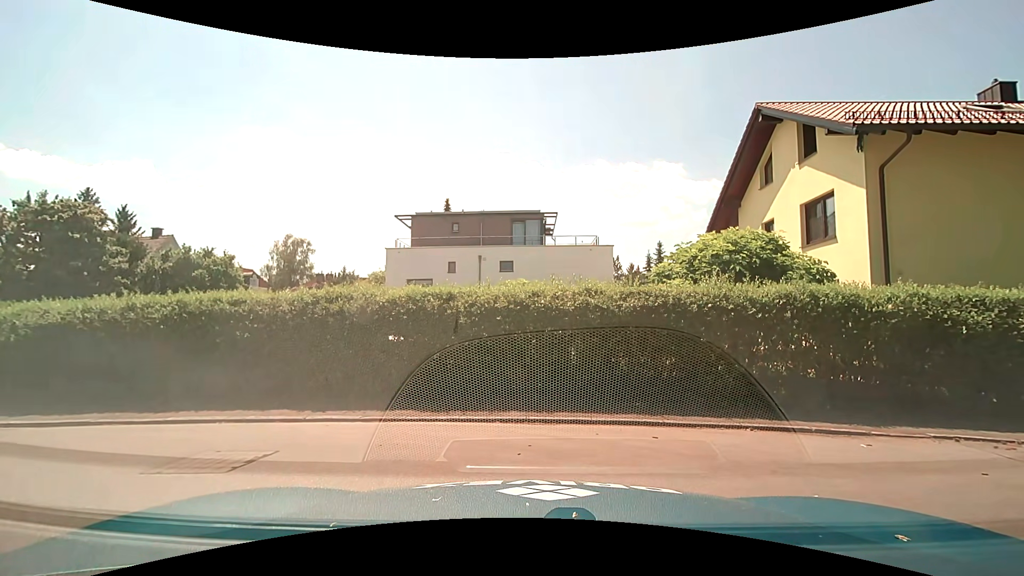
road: residential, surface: asphalt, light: Day
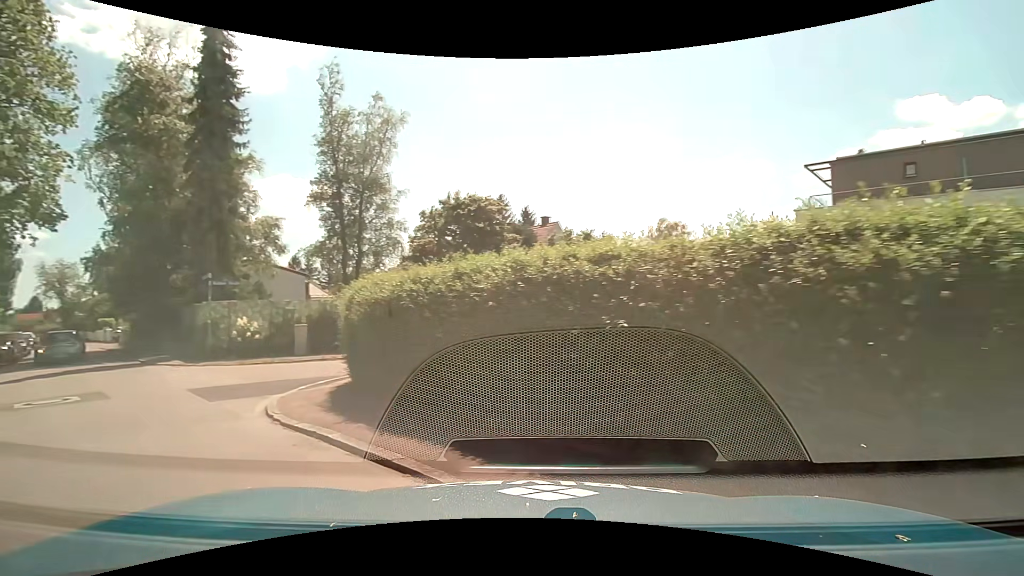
(-1.8, +5.9) m; -43°
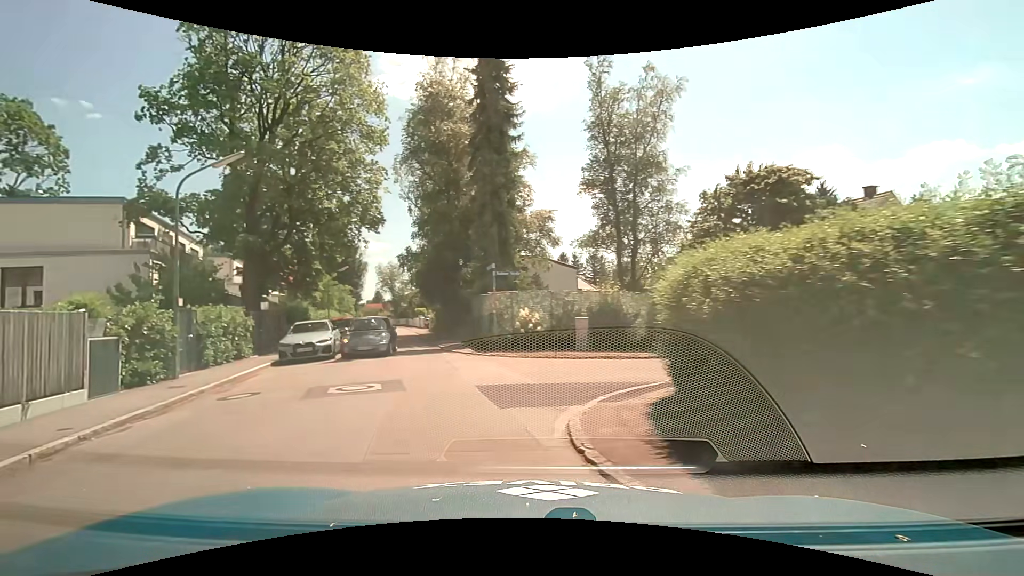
(-0.9, +3.0) m; -29°
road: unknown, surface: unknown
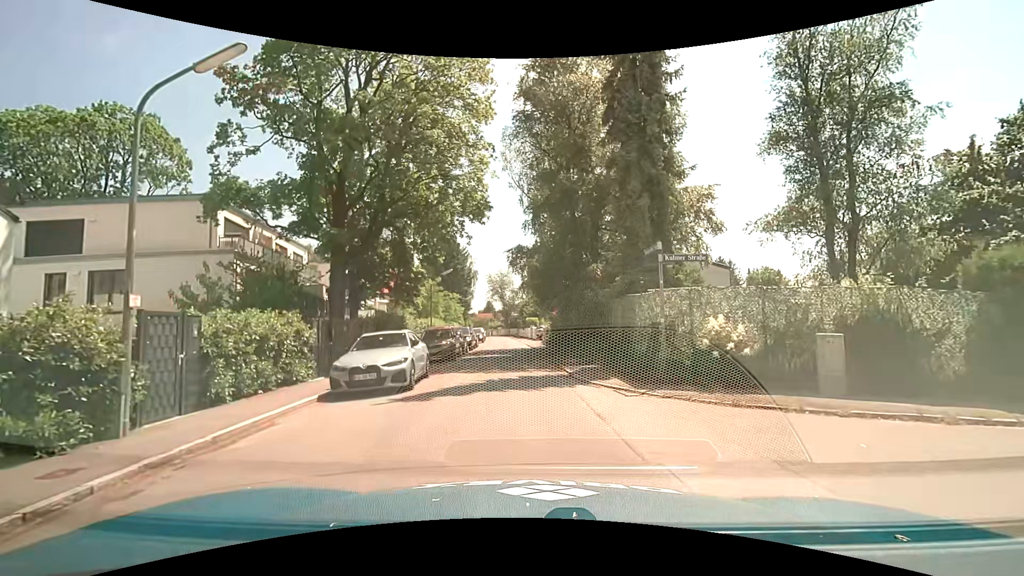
(-1.4, +7.0) m; -13°
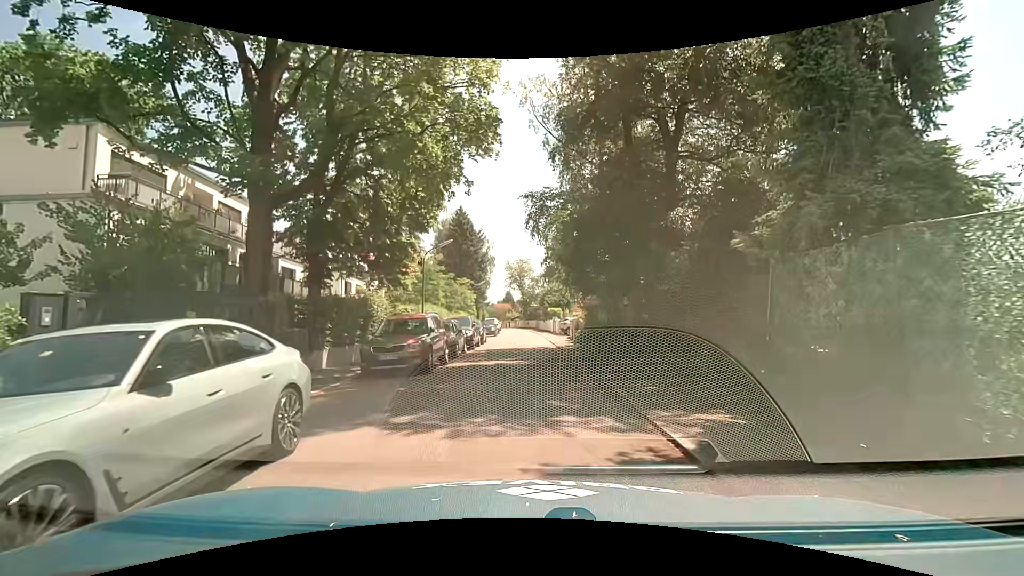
(-0.3, +9.6) m; -3°
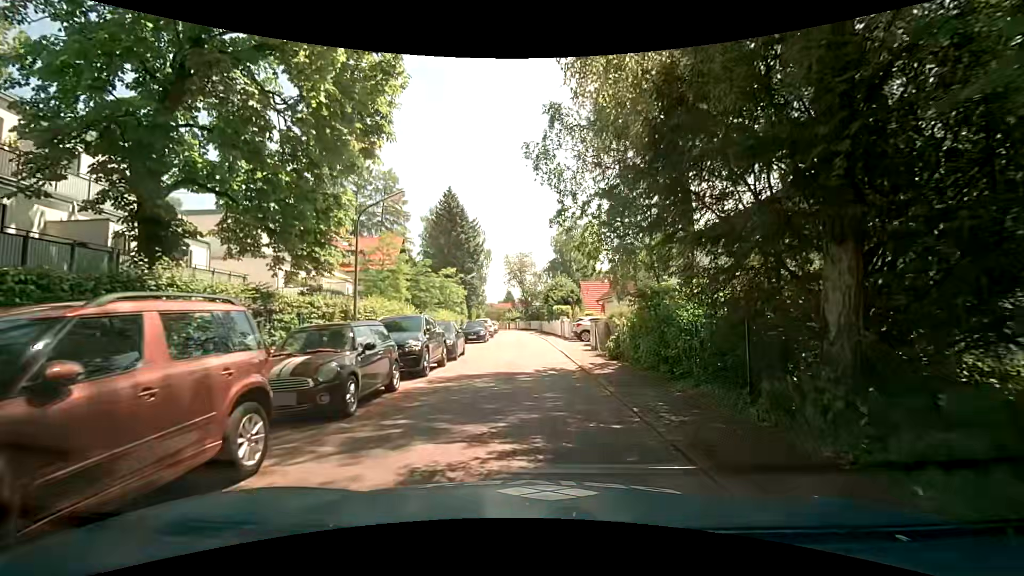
(0.0, +11.2) m; -1°
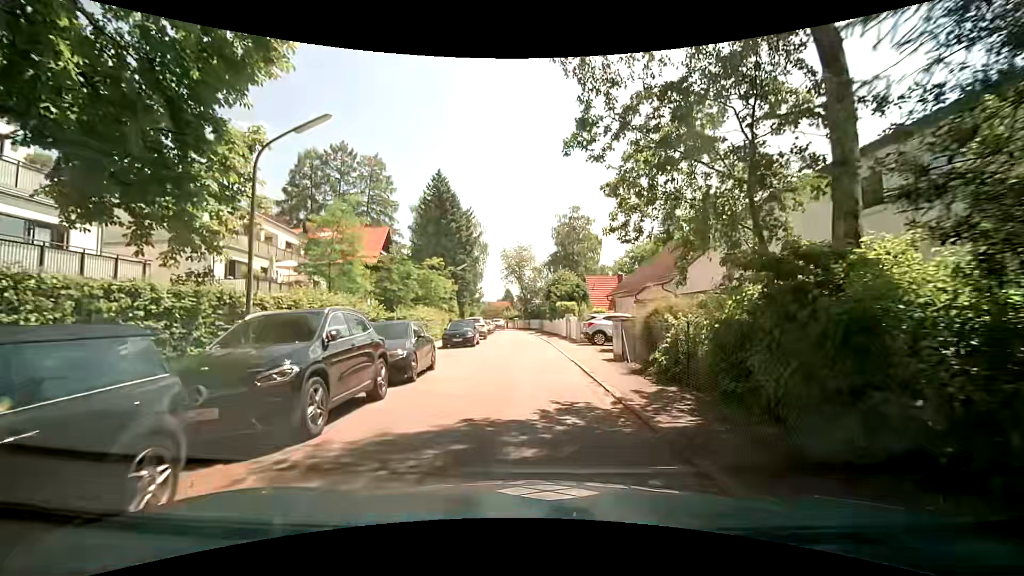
(+0.1, +6.5) m; +2°
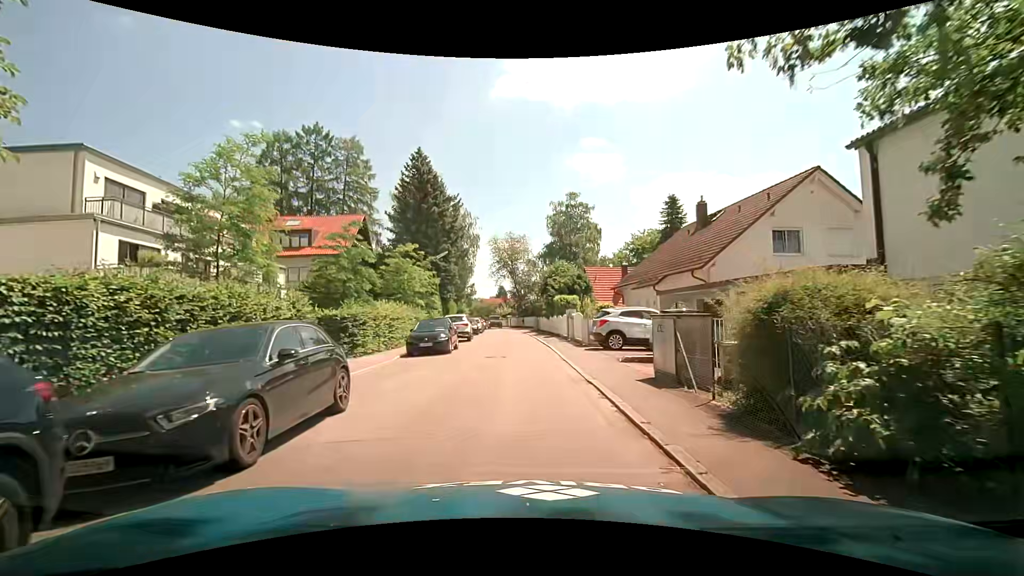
(0.0, +6.3) m; +1°
